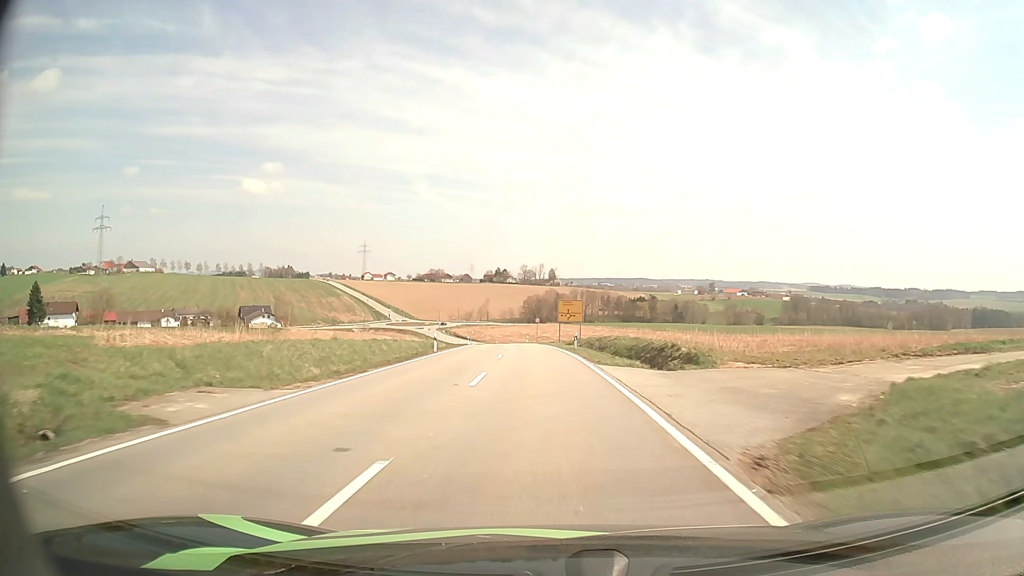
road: tertiary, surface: asphalt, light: Day
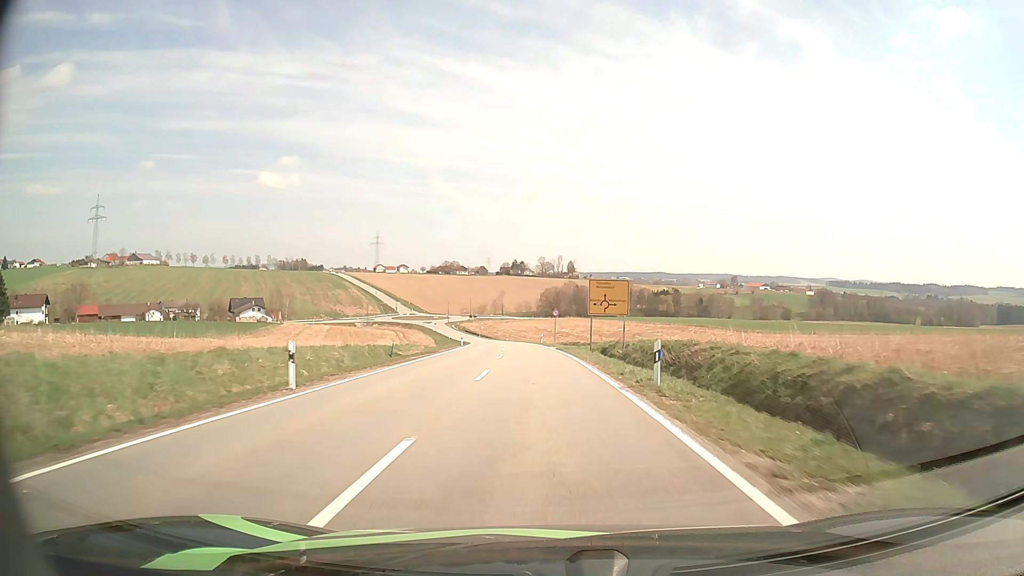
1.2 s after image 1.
(-0.3, +23.3) m; -2°
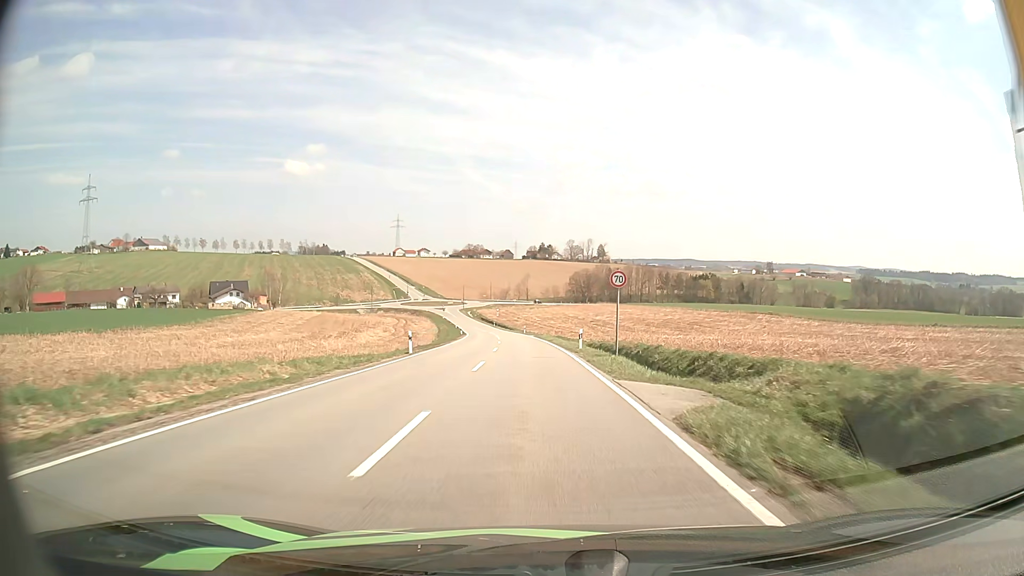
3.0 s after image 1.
(-0.7, +35.0) m; -2°
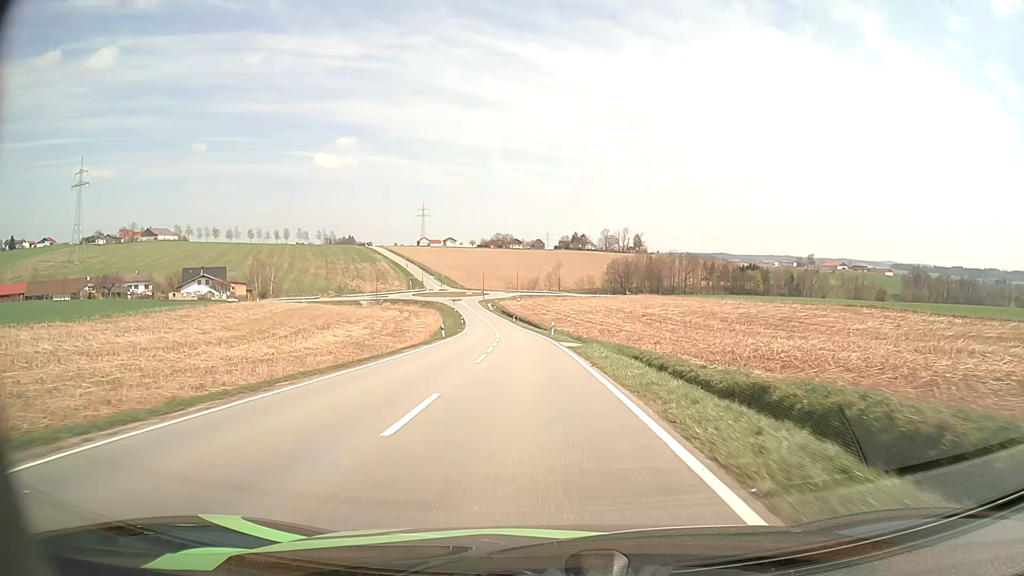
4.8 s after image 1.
(-0.8, +35.0) m; -3°
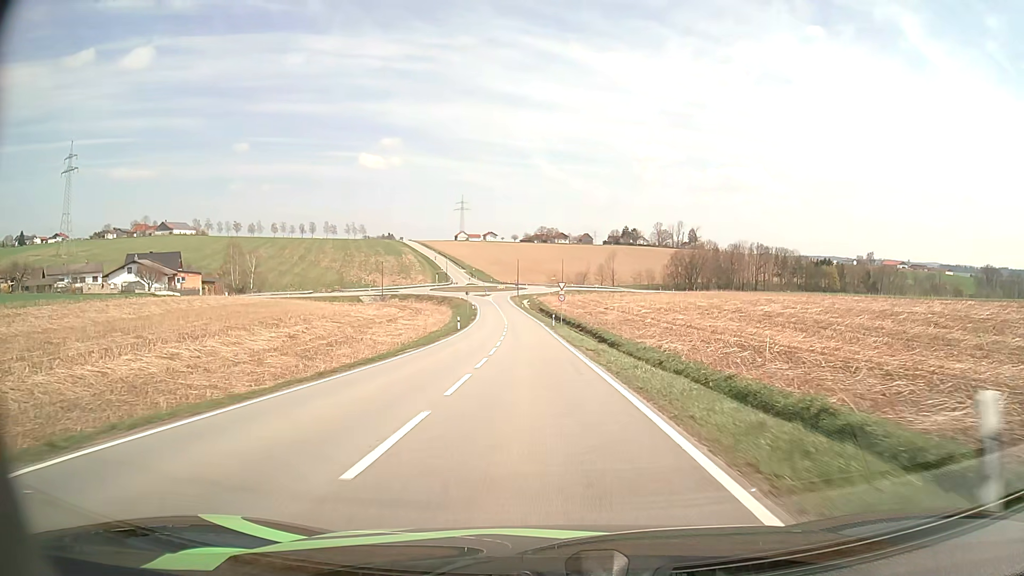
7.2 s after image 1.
(-1.7, +45.3) m; -4°
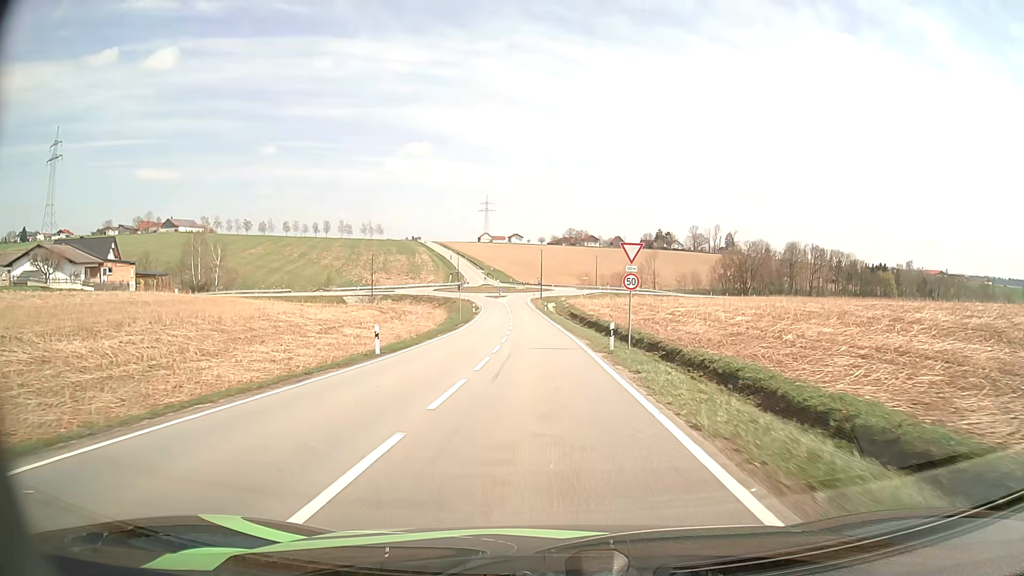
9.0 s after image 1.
(-0.7, +32.7) m; -2°
(0, +10) (0, +20) (0, +30) (-1, +40) (-1, +50) (-2, +60) (-2, +70) (-3, +80) (-4, +90) (-5, +100) m
